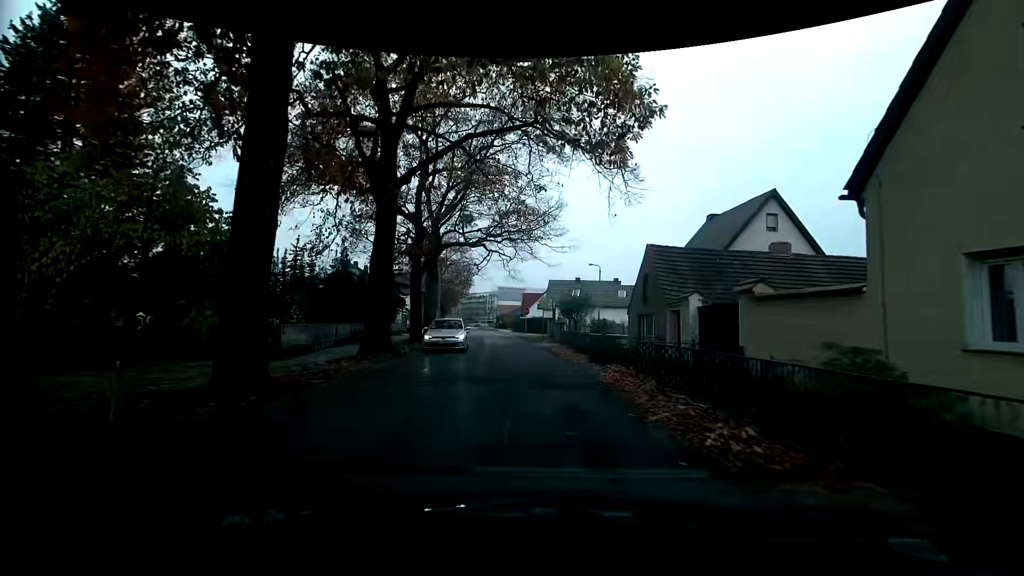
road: tertiary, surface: asphalt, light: Day
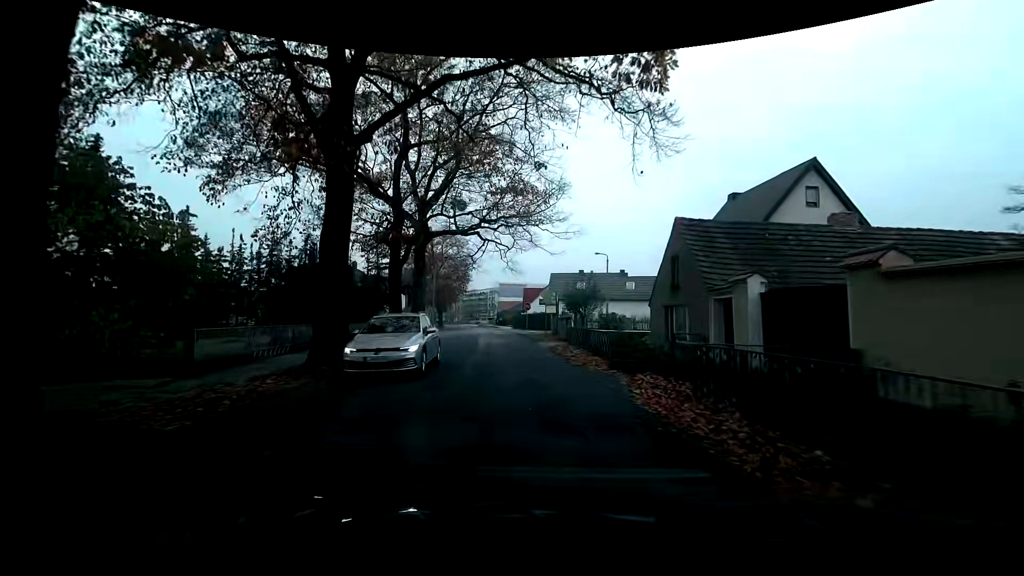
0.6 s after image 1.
(0.0, +4.4) m; -1°
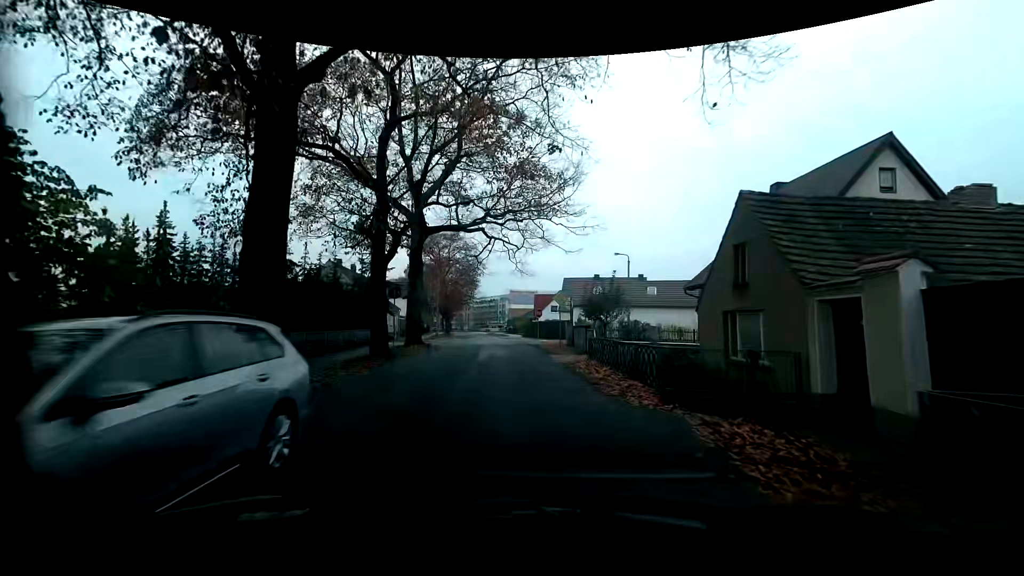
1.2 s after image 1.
(0.0, +4.4) m; +1°
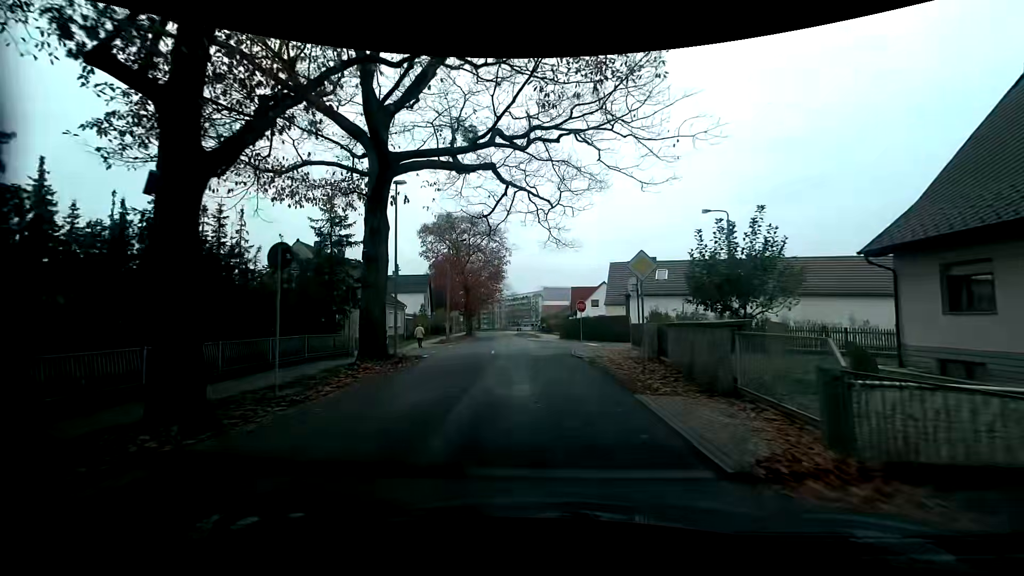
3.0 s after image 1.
(-0.7, +13.2) m; -5°
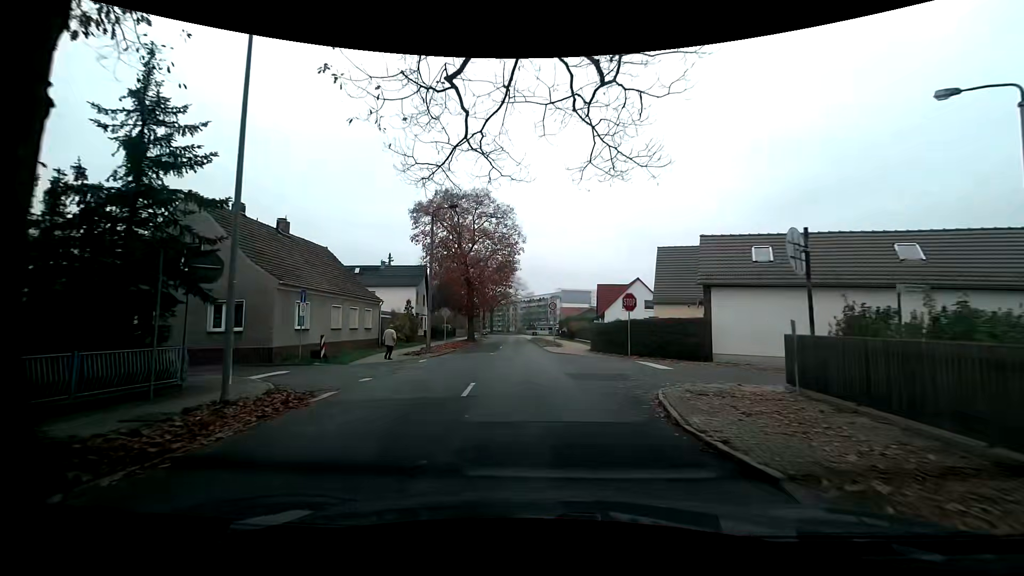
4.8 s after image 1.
(-0.3, +13.3) m; -3°
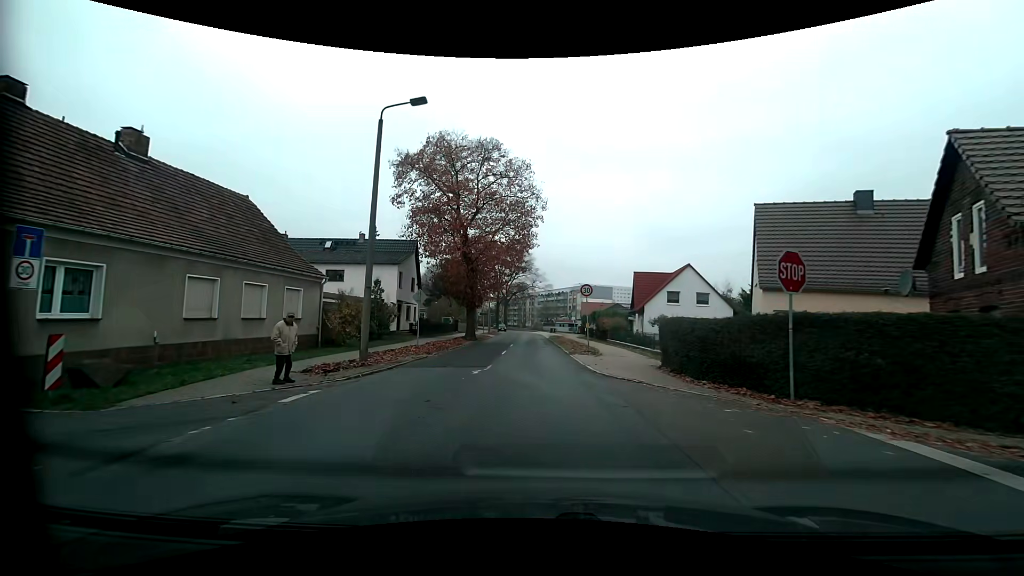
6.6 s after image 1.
(-0.1, +13.6) m; -1°
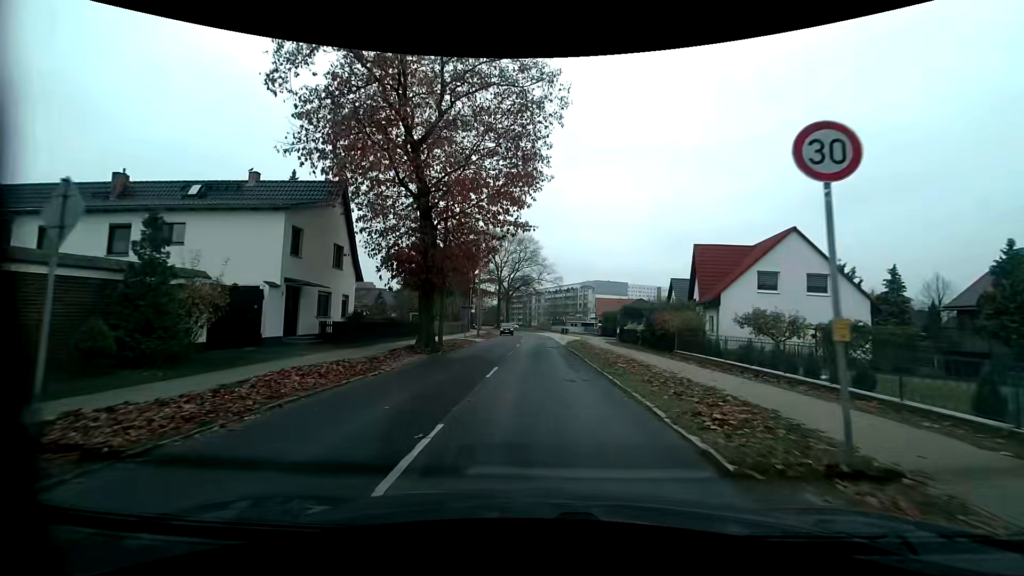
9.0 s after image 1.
(-0.2, +19.2) m; -1°
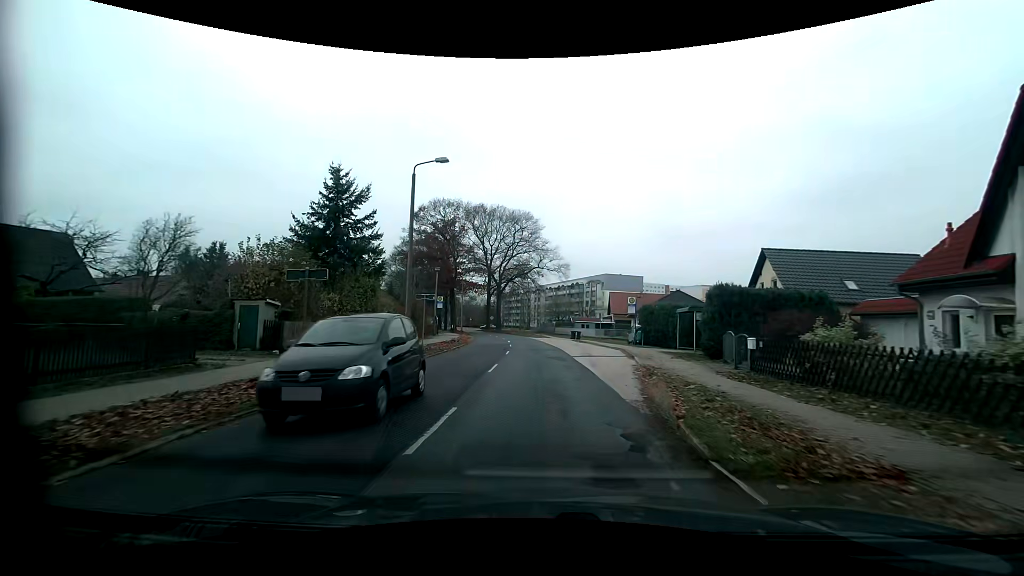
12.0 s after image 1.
(0.0, +25.3) m; -1°
(0, +10) (0, +20) (0, +30) (0, +40) (-1, +50) (-2, +60) (-3, +70) (-5, +80) (-8, +89) (-10, +99) m
